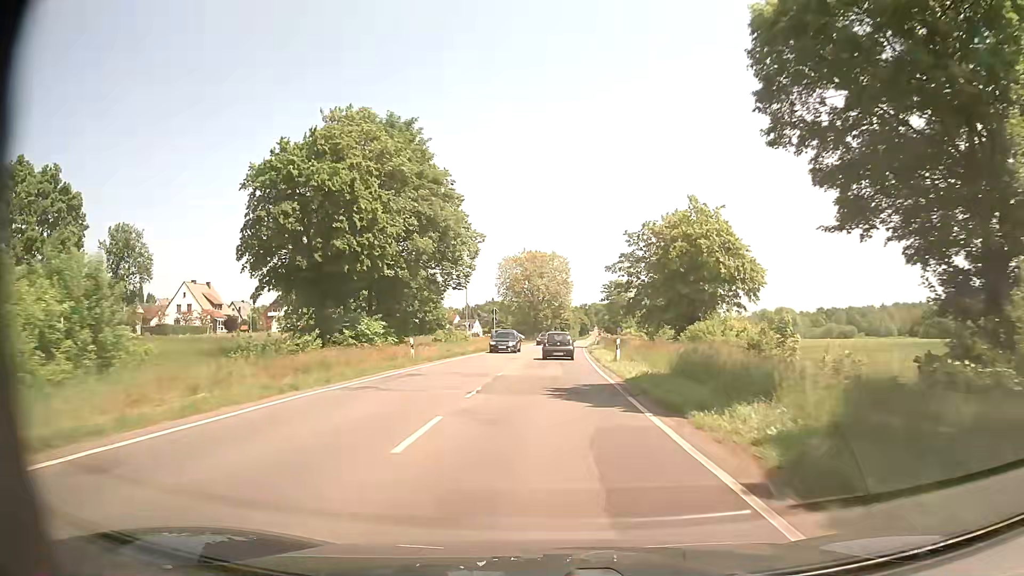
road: secondary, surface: asphalt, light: Day
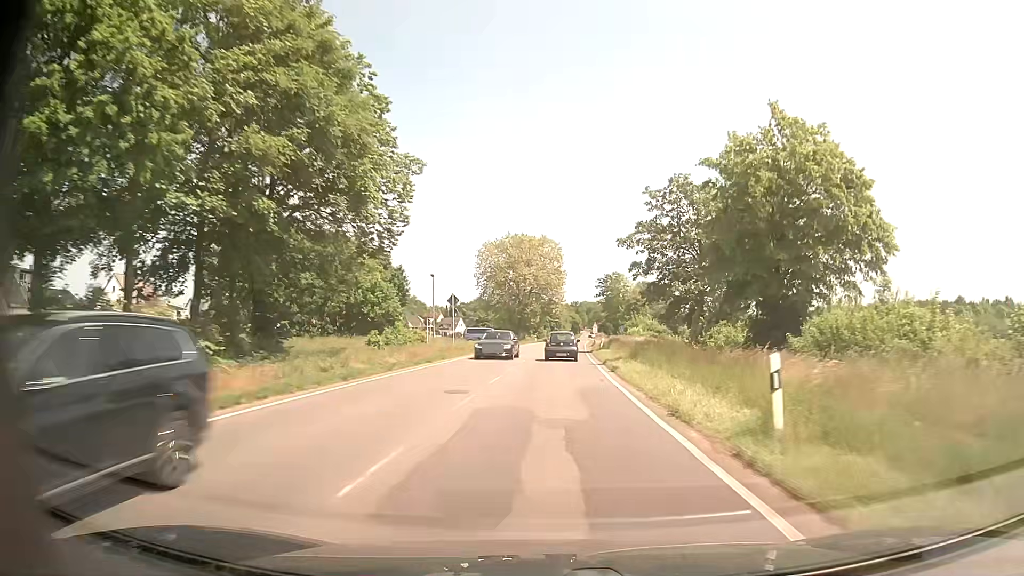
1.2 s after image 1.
(+0.3, +21.0) m; +1°
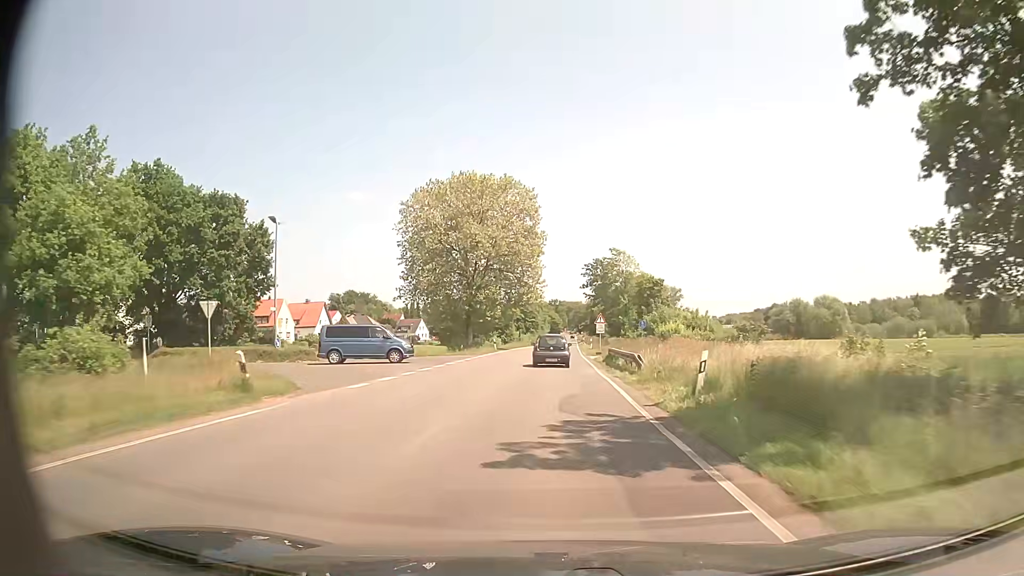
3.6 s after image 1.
(+0.9, +42.0) m; +1°
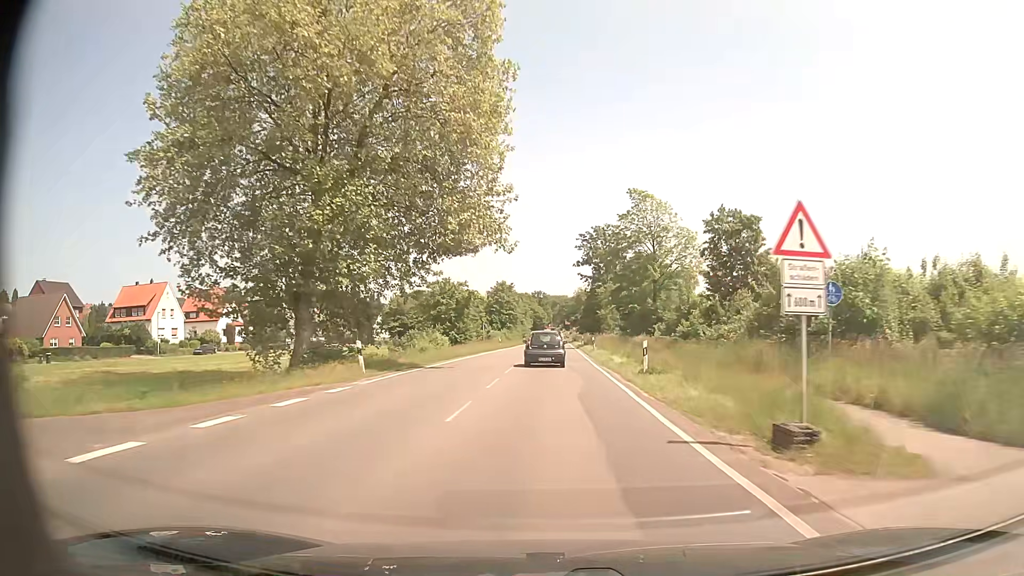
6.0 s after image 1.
(+0.8, +41.1) m; +2°
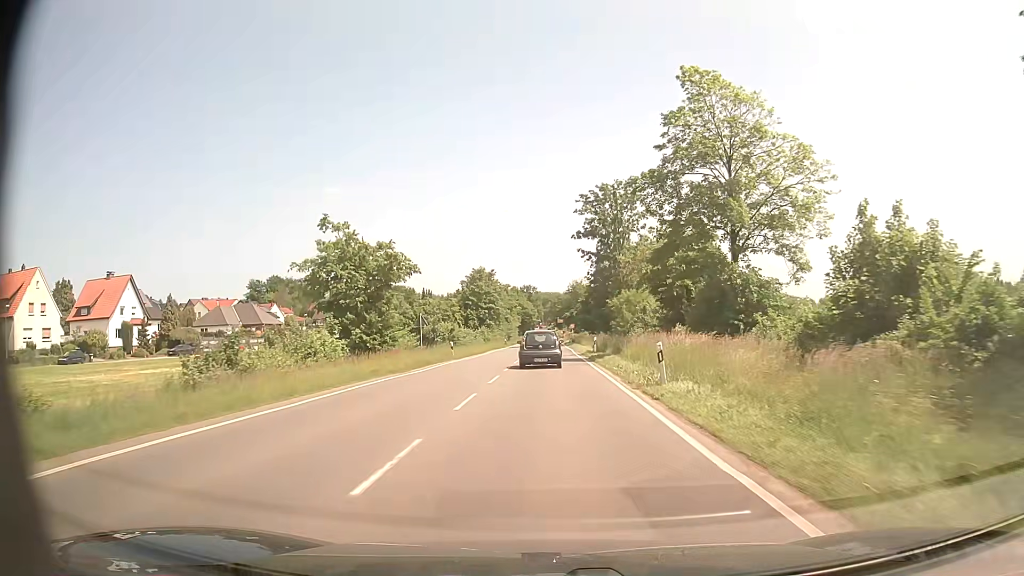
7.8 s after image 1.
(+0.3, +29.9) m; +1°
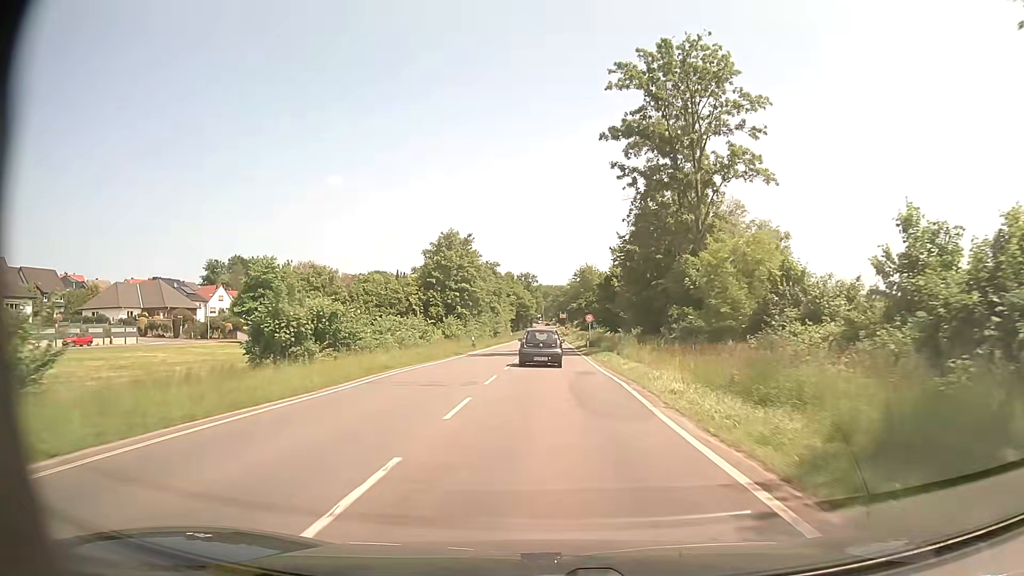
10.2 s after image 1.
(-0.1, +39.2) m; 0°
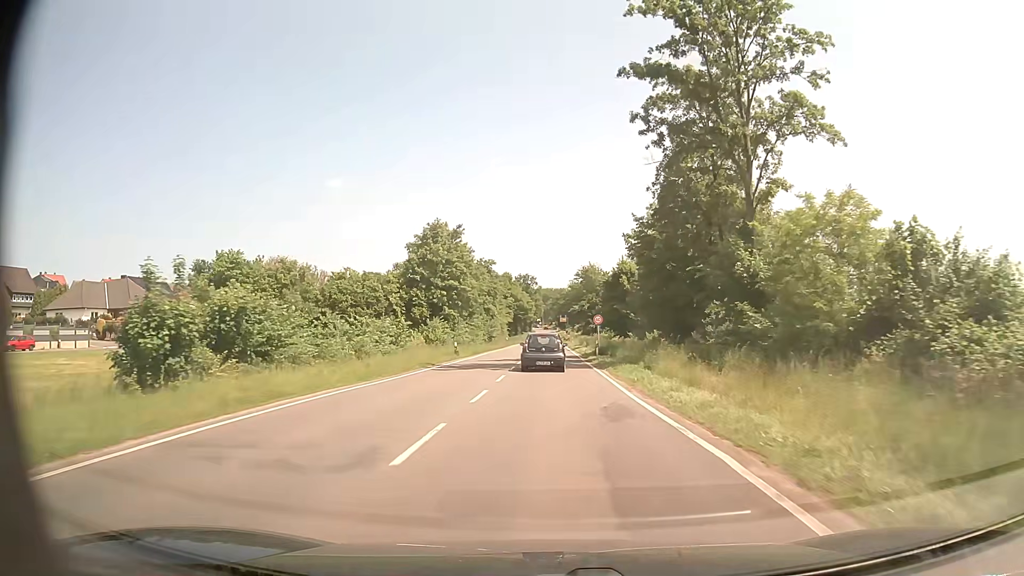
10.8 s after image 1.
(0.0, +9.9) m; 0°
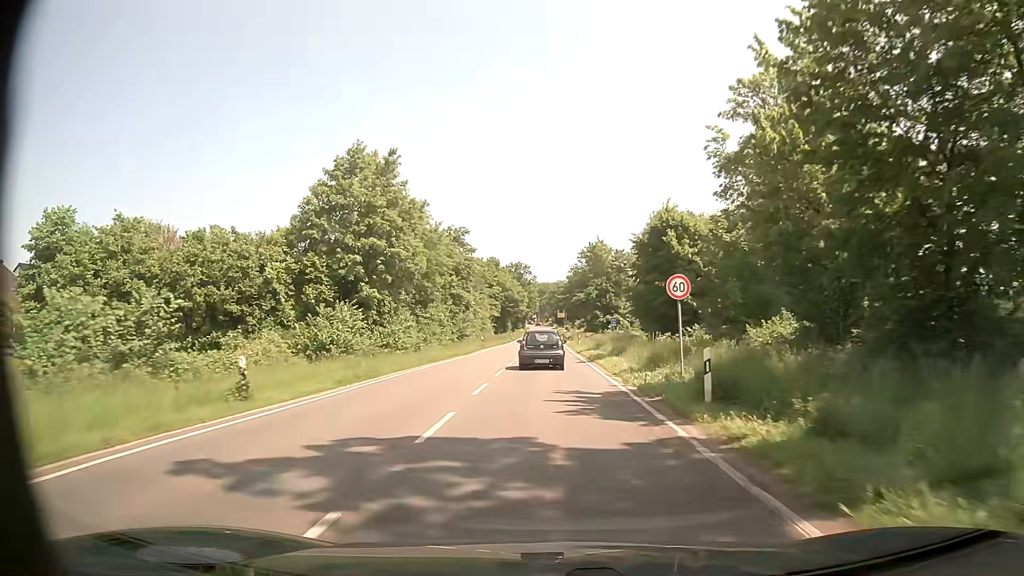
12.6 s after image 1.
(+0.2, +30.1) m; 0°
(0, +10) (0, +20) (0, +30) (0, +40) (0, +50) (0, +60) (0, +70) (0, +80) (0, +90) (0, +100) m
